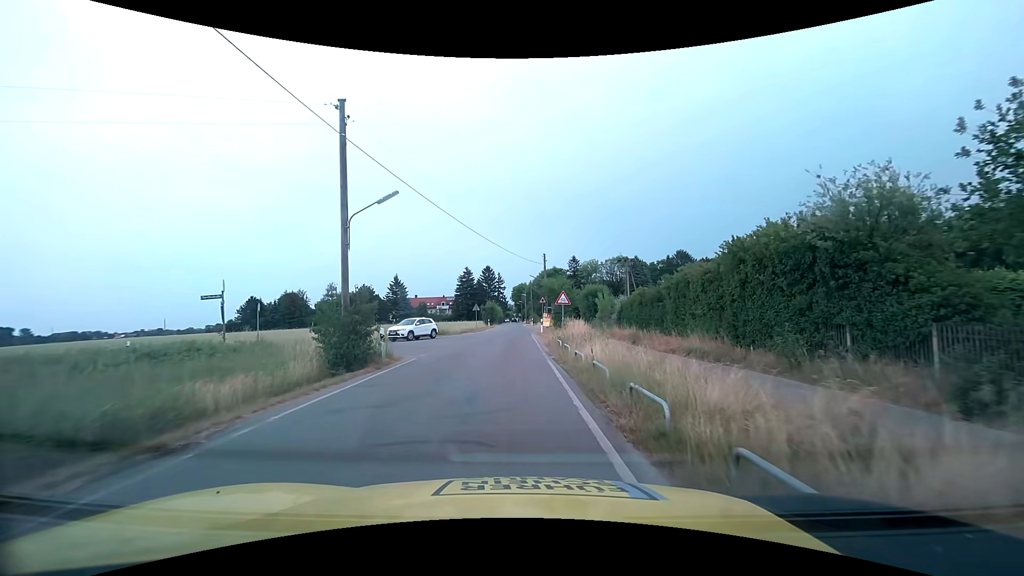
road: unclassified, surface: asphalt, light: Day
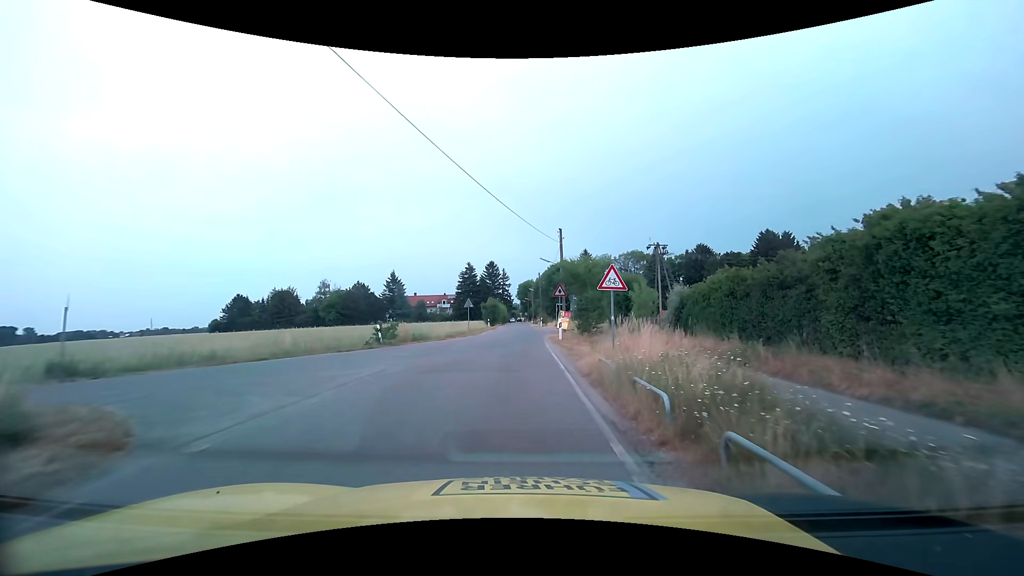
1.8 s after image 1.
(-0.2, +13.6) m; -1°
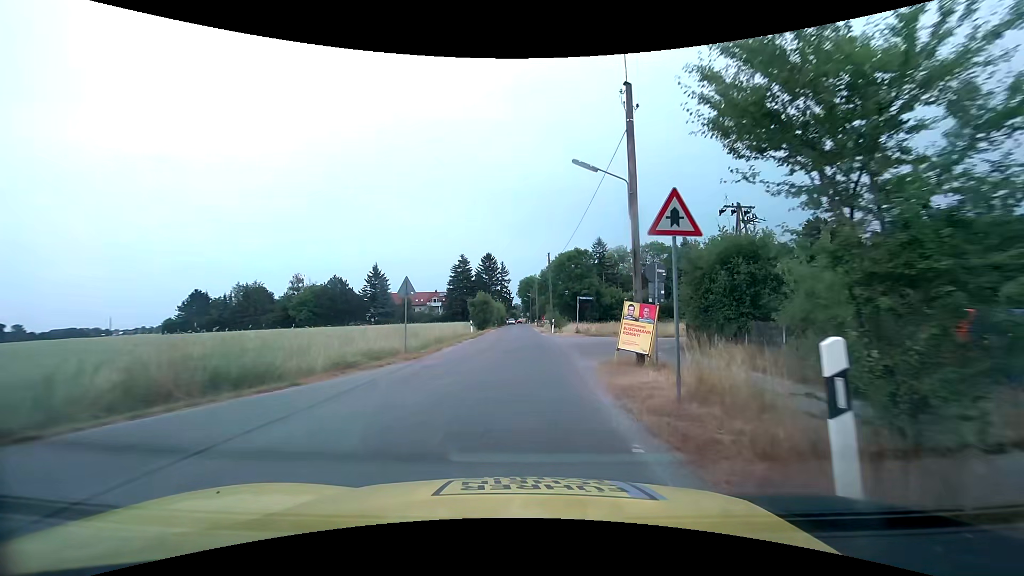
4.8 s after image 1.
(-0.2, +22.5) m; -1°
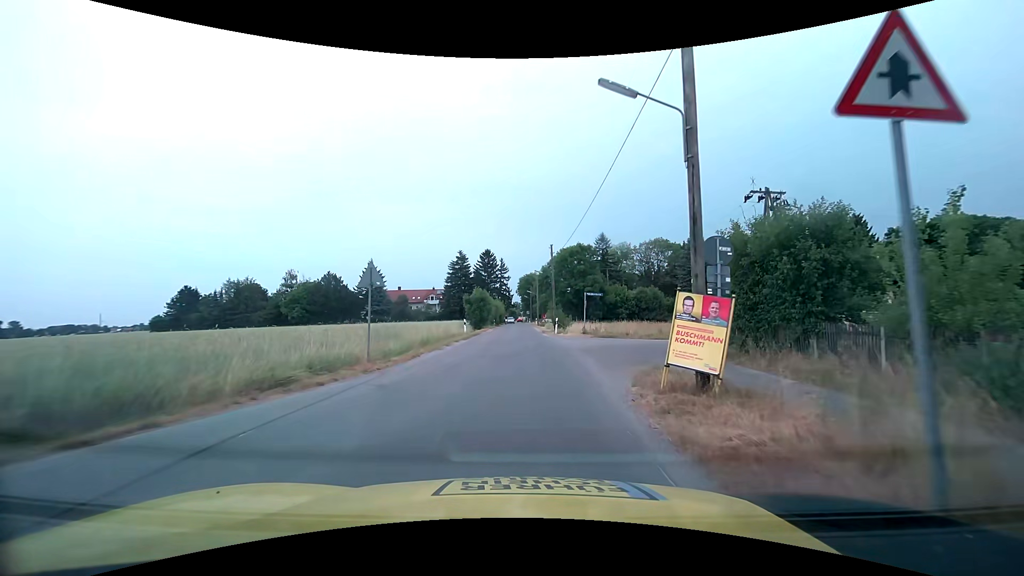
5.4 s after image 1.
(0.0, +4.5) m; 0°
(0, +10) (0, +20) (0, +30) (0, +40) (0, +50) (0, +60) (0, +70) (0, +80) (0, +90) (-1, +100) m
